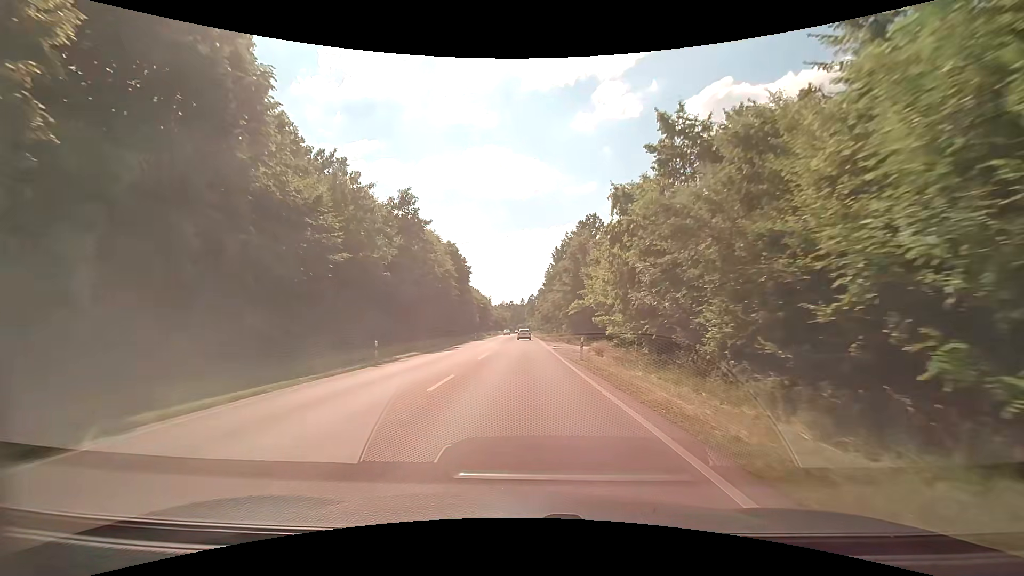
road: secondary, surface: asphalt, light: Day
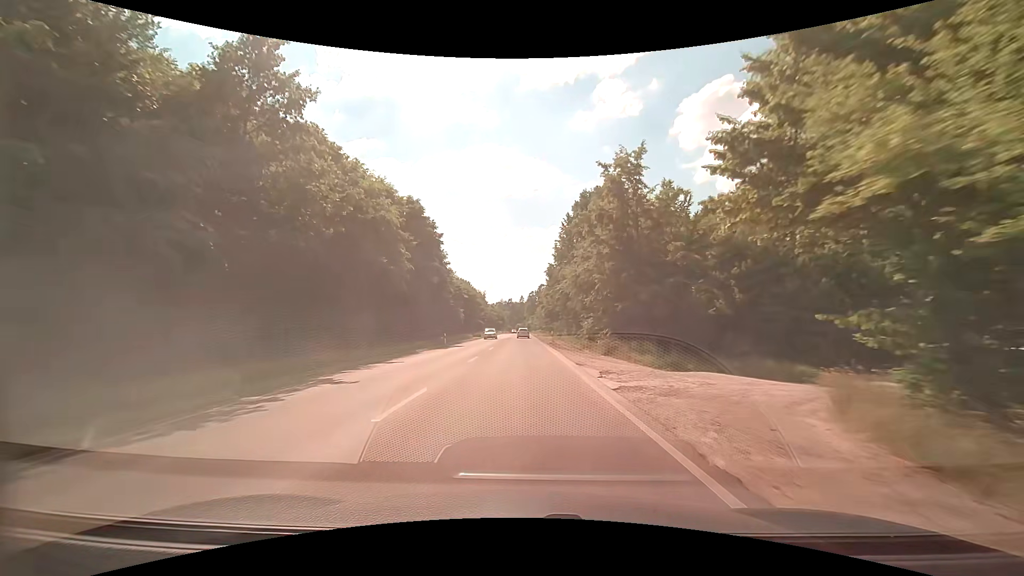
(-0.1, +27.4) m; -1°
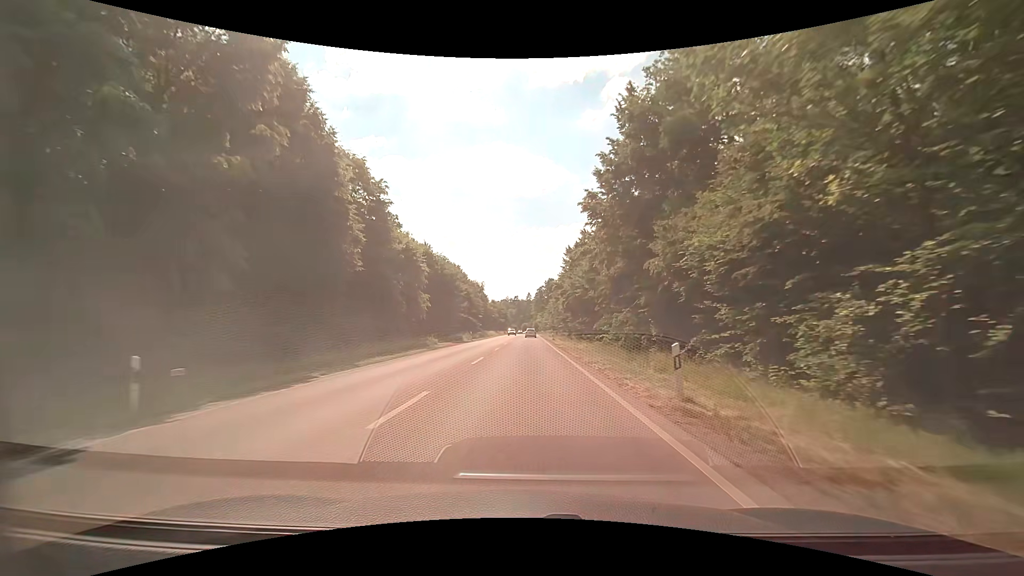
(+0.1, +36.7) m; -1°
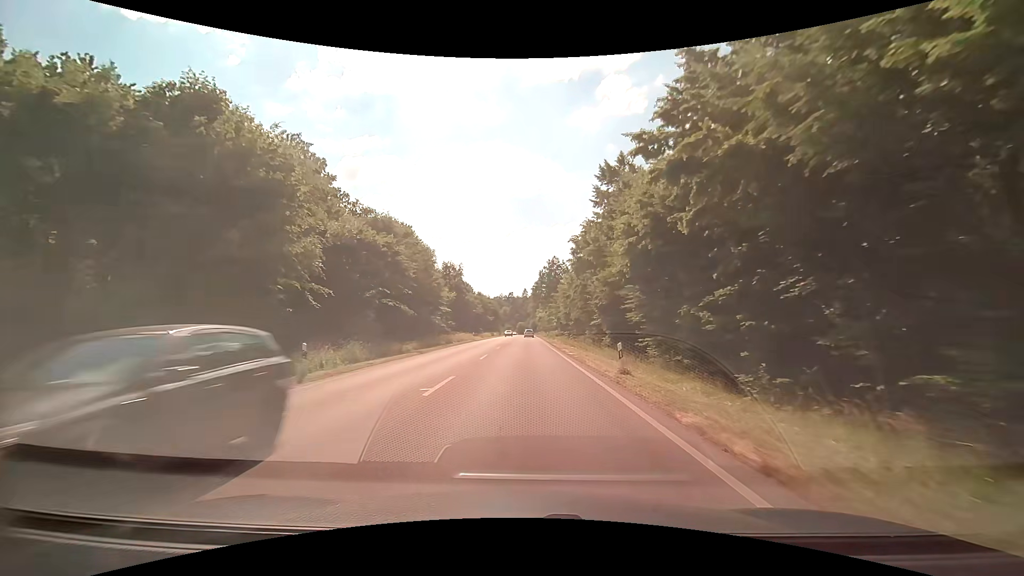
(+0.4, +44.3) m; 0°
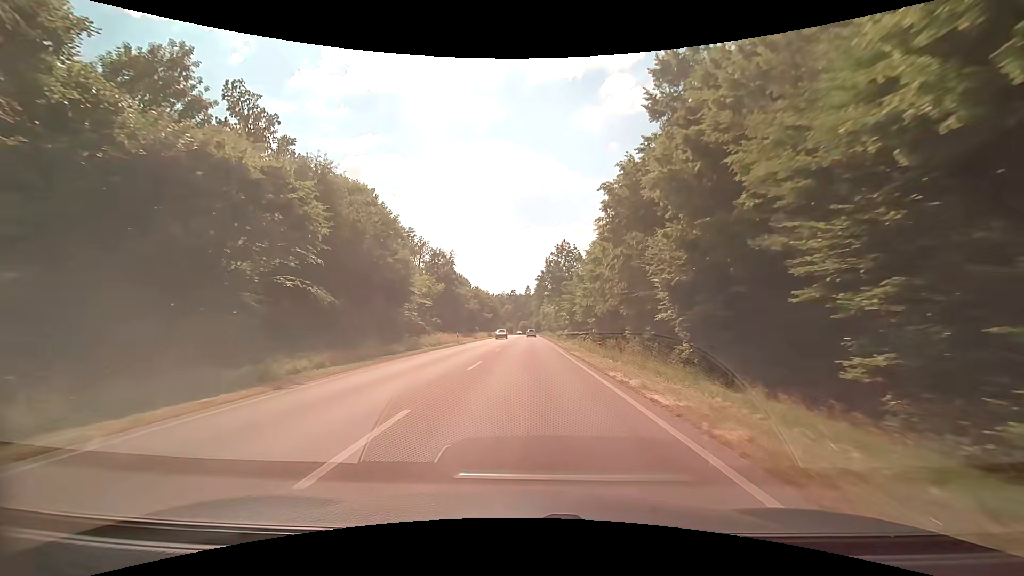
(+0.1, +17.8) m; 0°
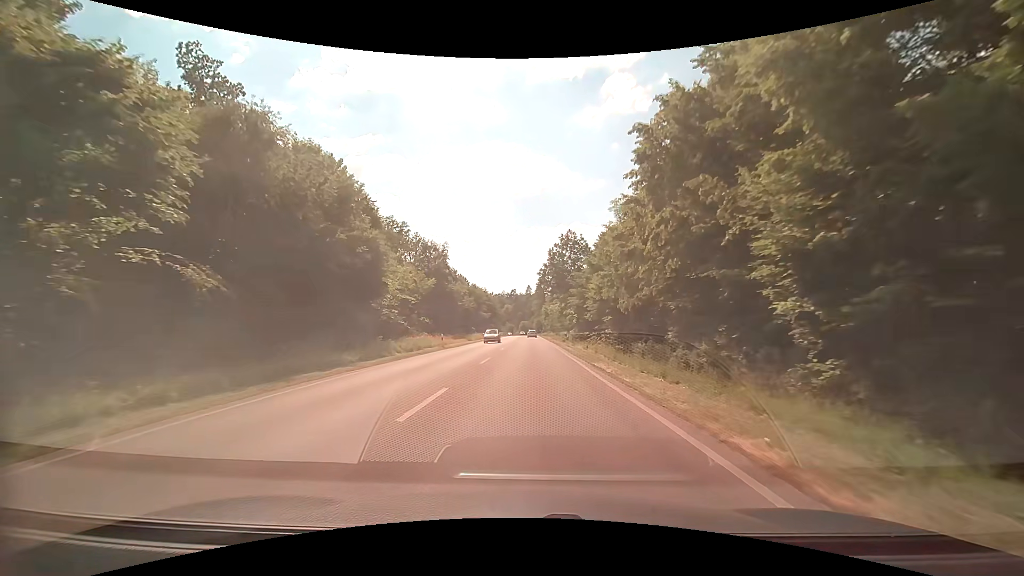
(-0.1, +9.0) m; -1°
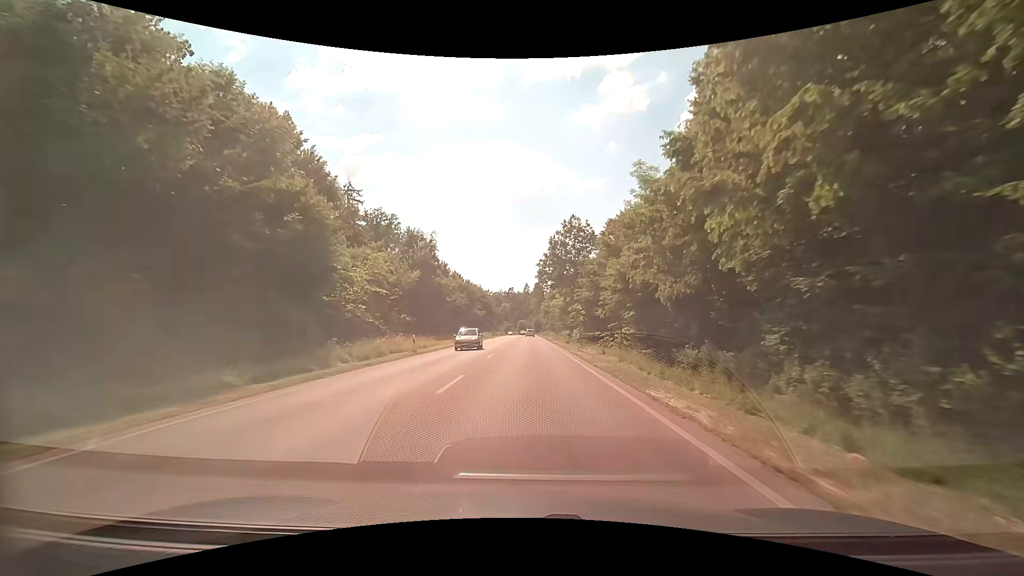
(+0.1, +9.1) m; 0°
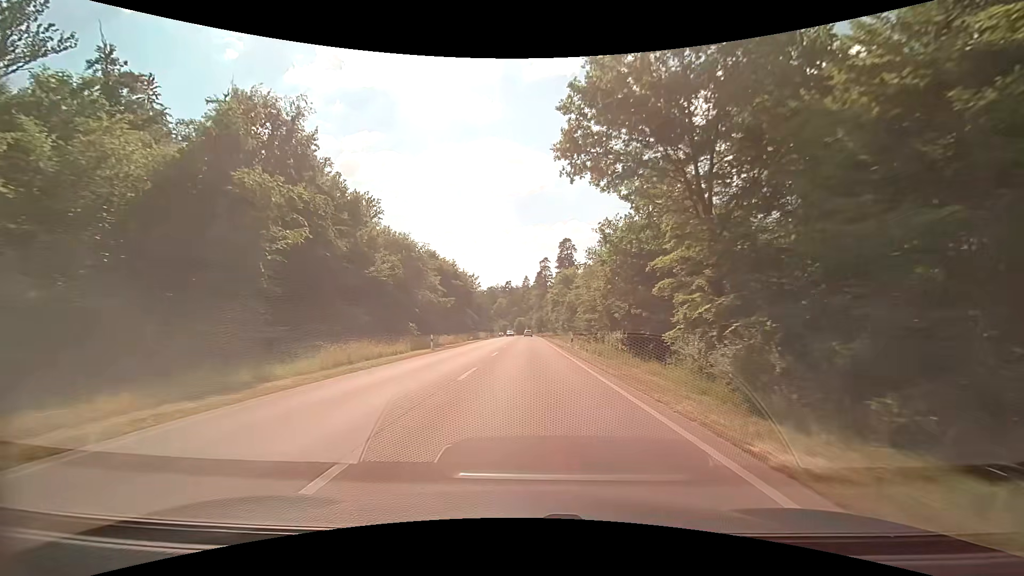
(+0.2, +45.3) m; 0°
(0, +10) (0, +20) (0, +30) (0, +40) (0, +50) (0, +60) (0, +70) (0, +80) (0, +90) (0, +100) m
